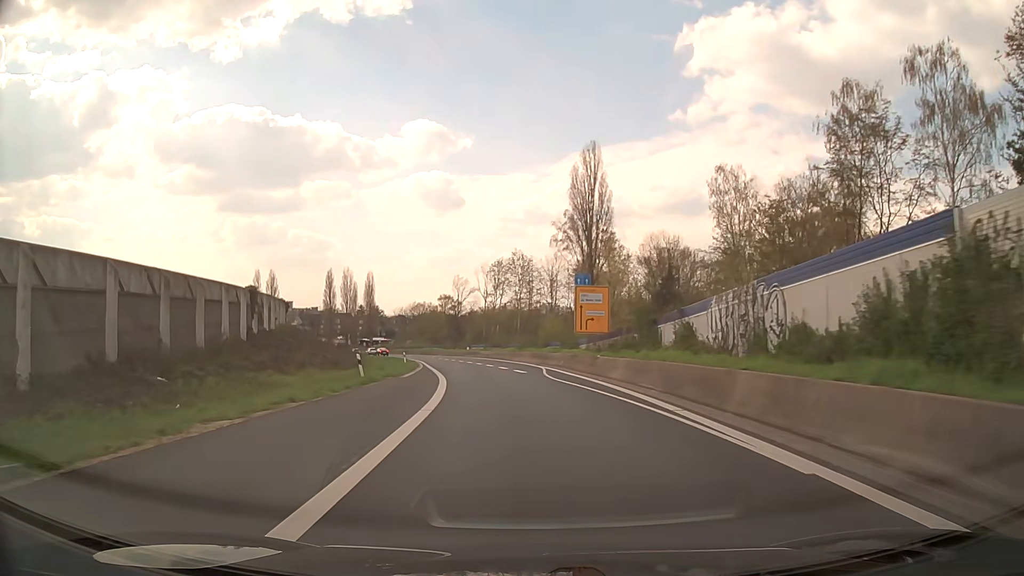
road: trunk_link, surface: asphalt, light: Day
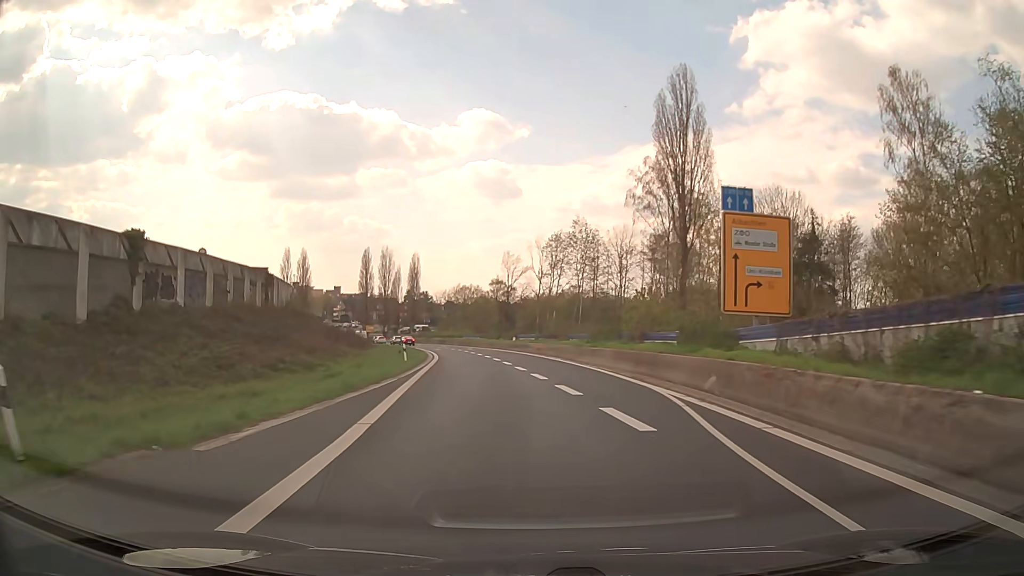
(-1.0, +23.5) m; -5°
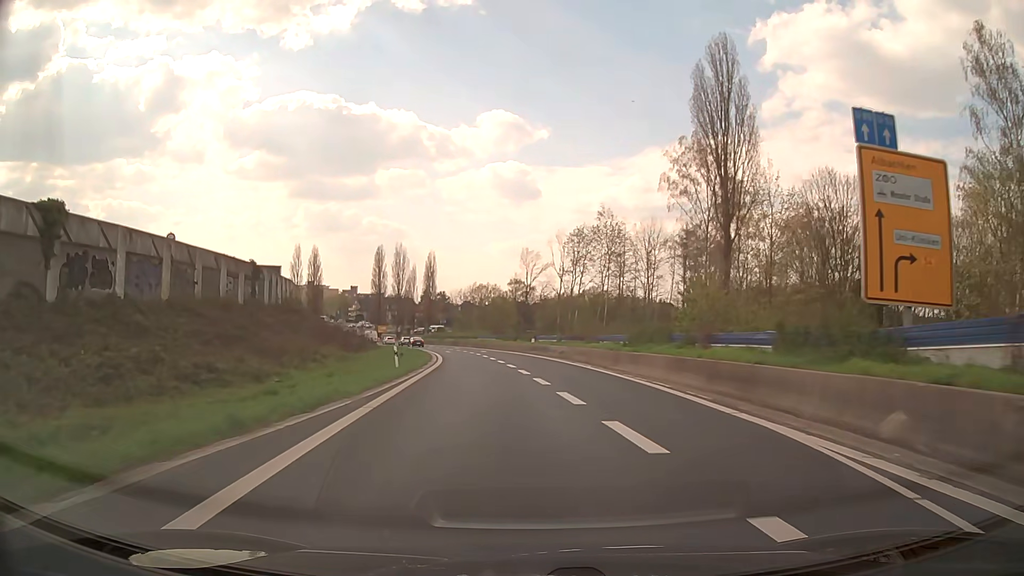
(-0.1, +7.9) m; -2°
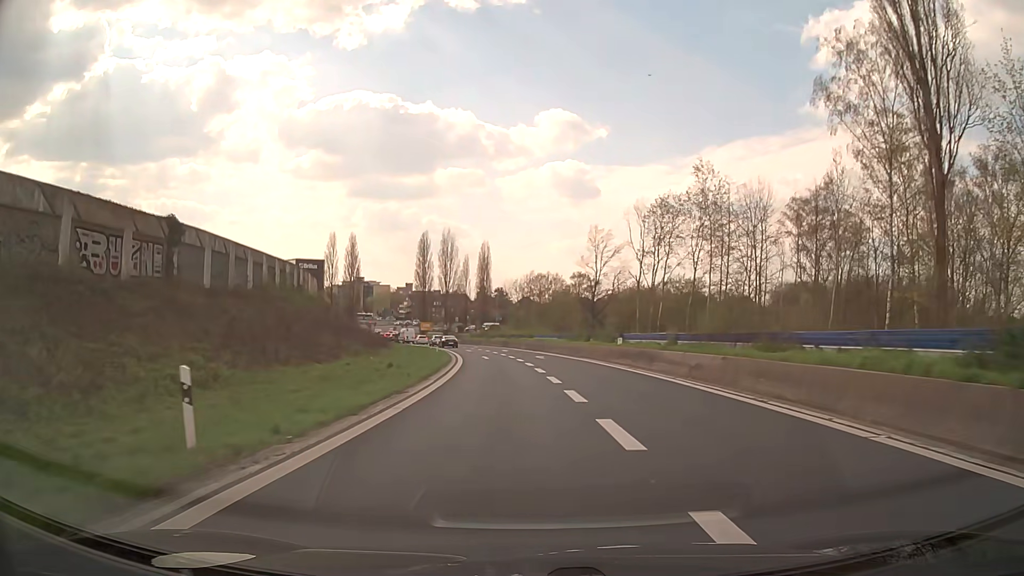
(-1.0, +23.6) m; -5°
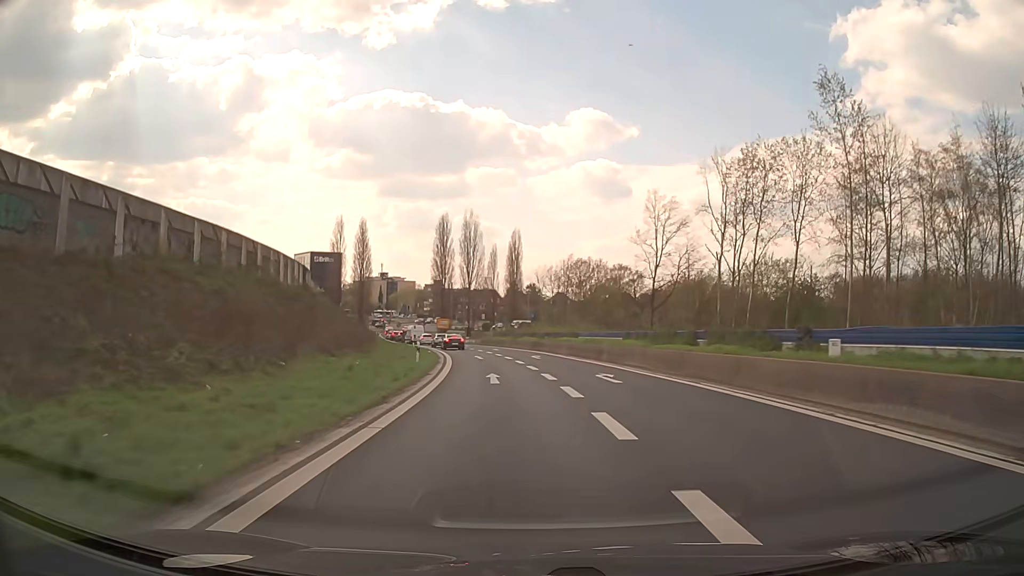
(-0.6, +23.3) m; -2°
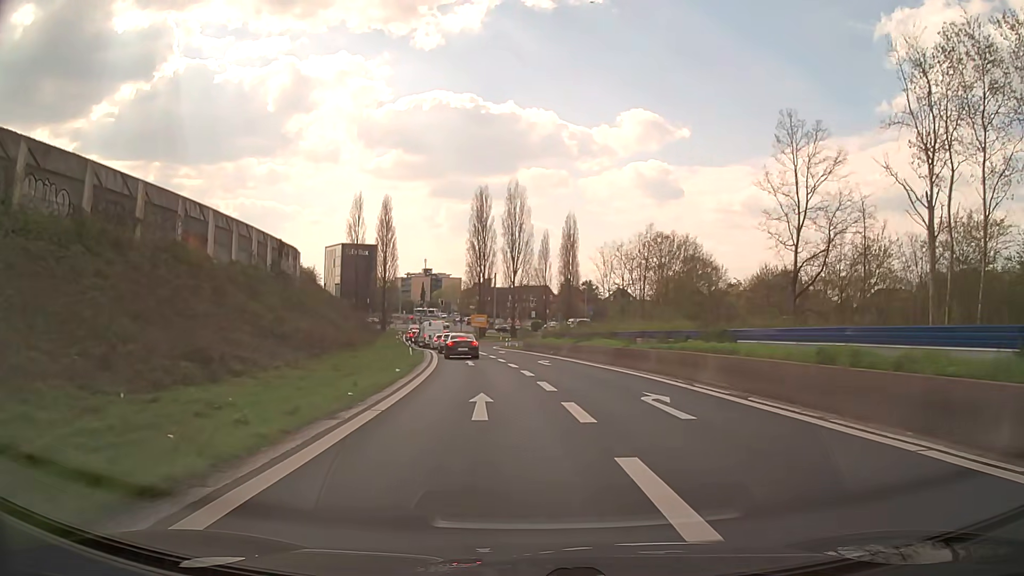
(-1.0, +28.1) m; -5°
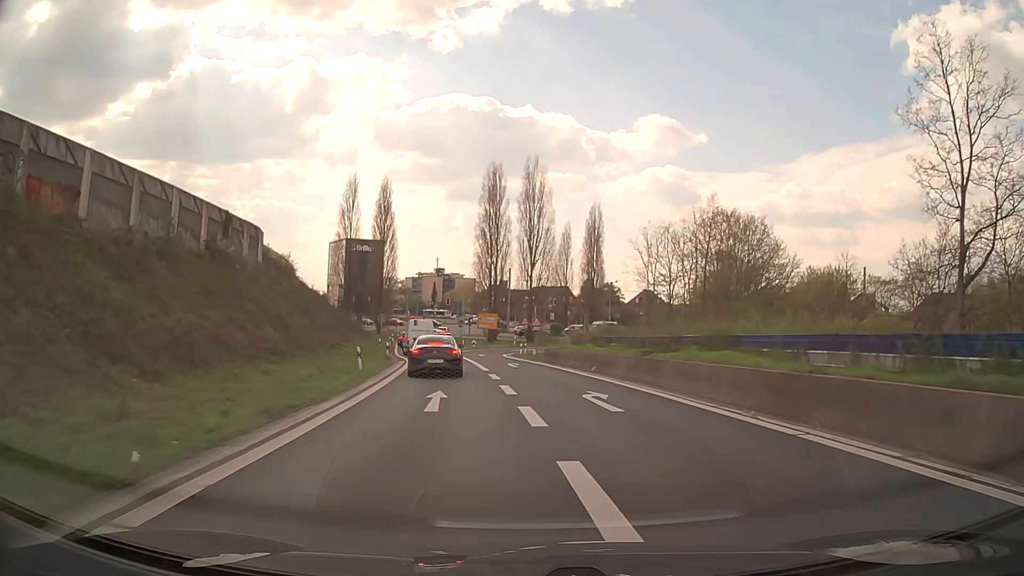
(-0.4, +17.8) m; -2°
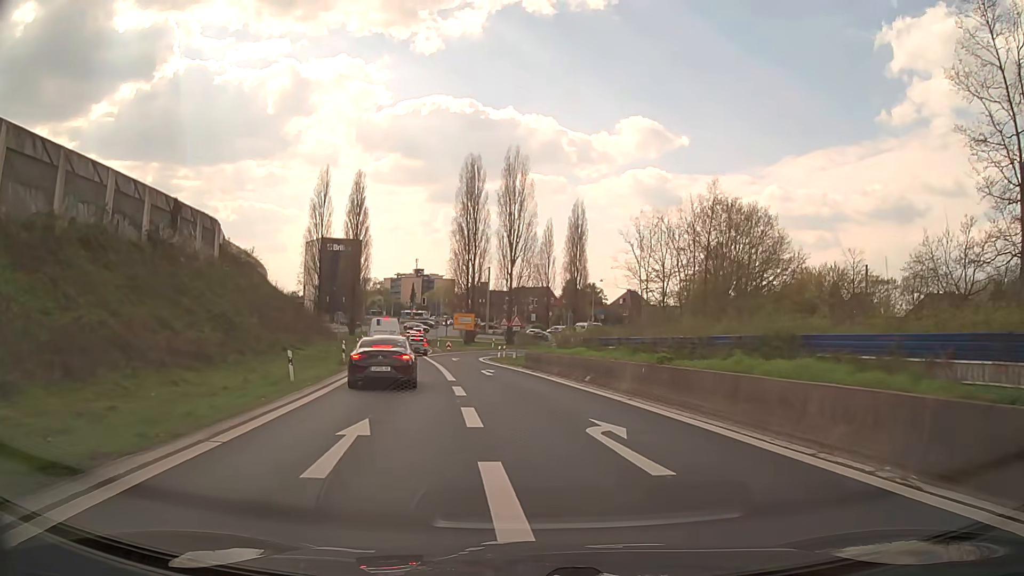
(+0.1, +6.1) m; +2°
(0, +10) (0, +20) (-2, +30) (-4, +40) (-5, +50) (-5, +60) (-2, +69) (+4, +77) (+13, +81) (+23, +81) m
